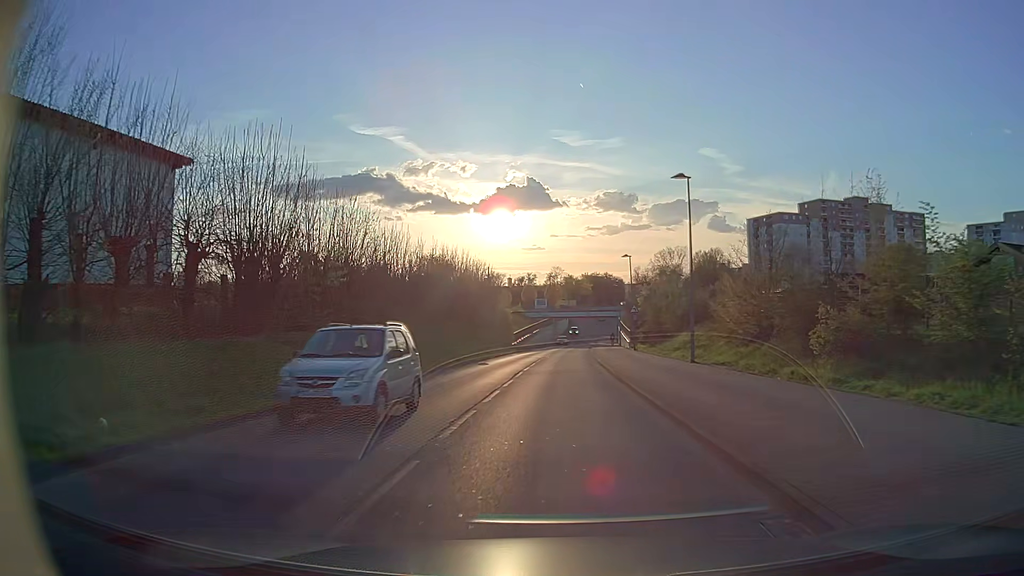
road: tertiary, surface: asphalt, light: Day
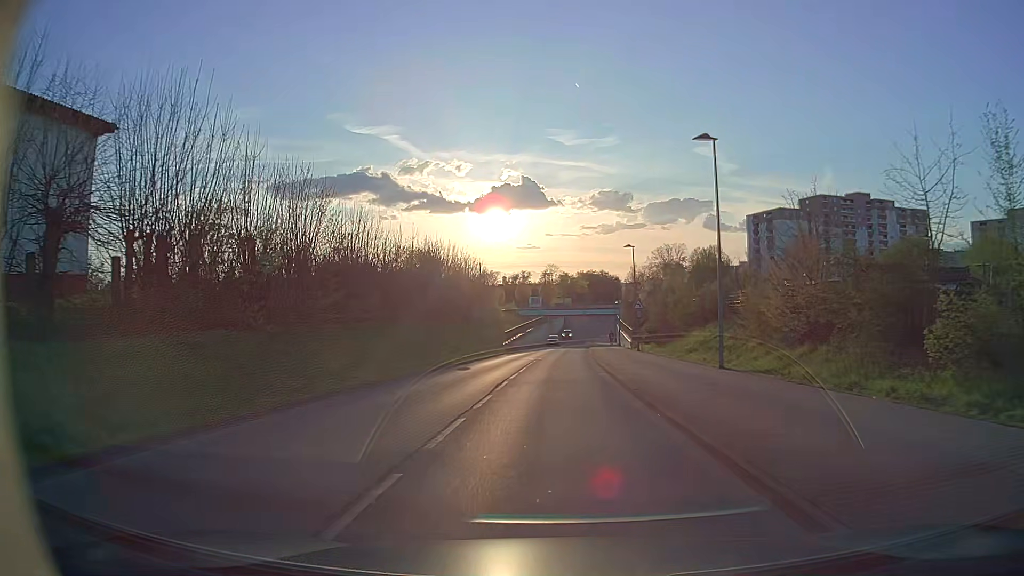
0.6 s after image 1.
(0.0, +5.6) m; 0°
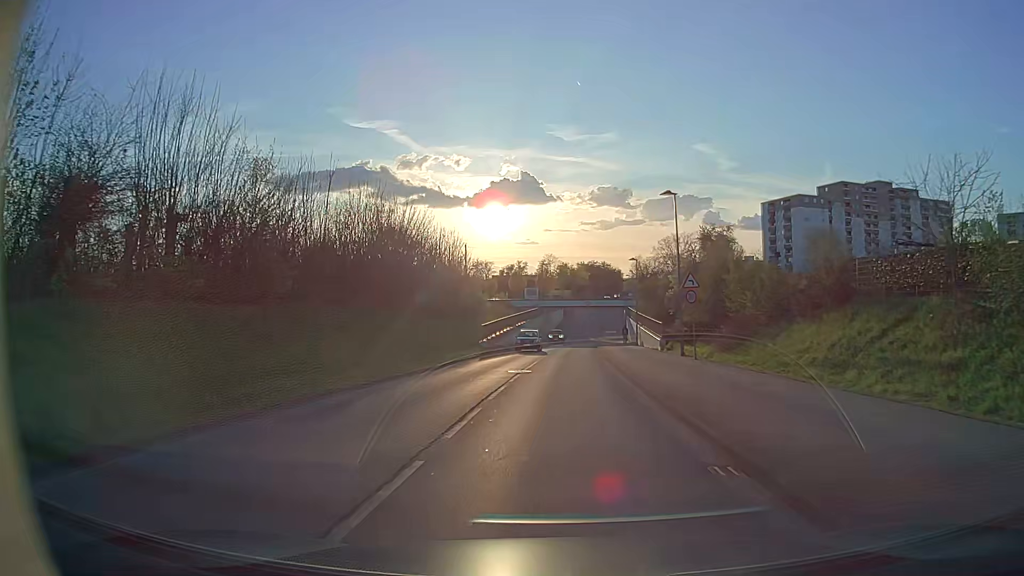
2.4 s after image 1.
(+0.1, +17.5) m; +1°
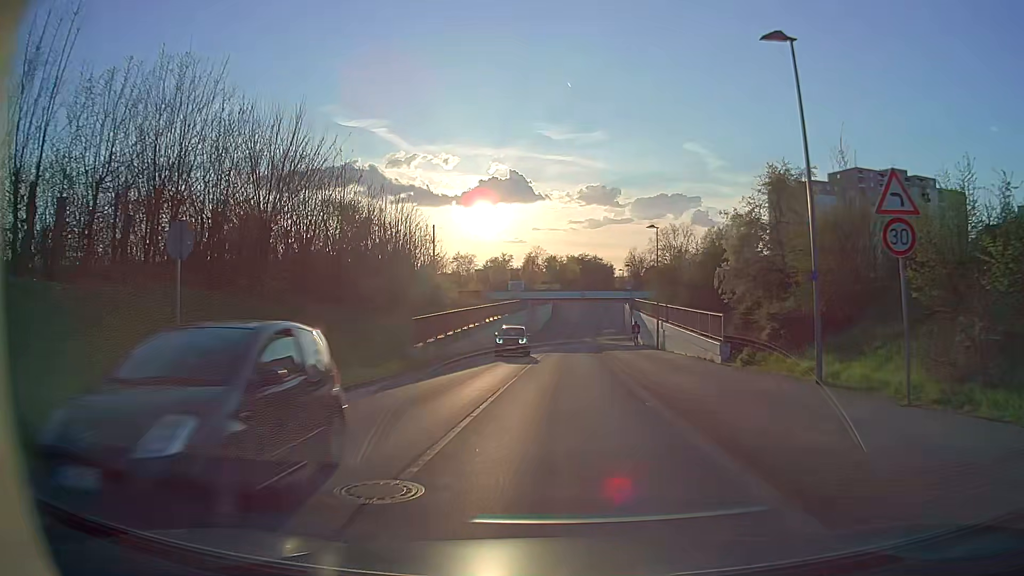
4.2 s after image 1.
(0.0, +17.7) m; +1°
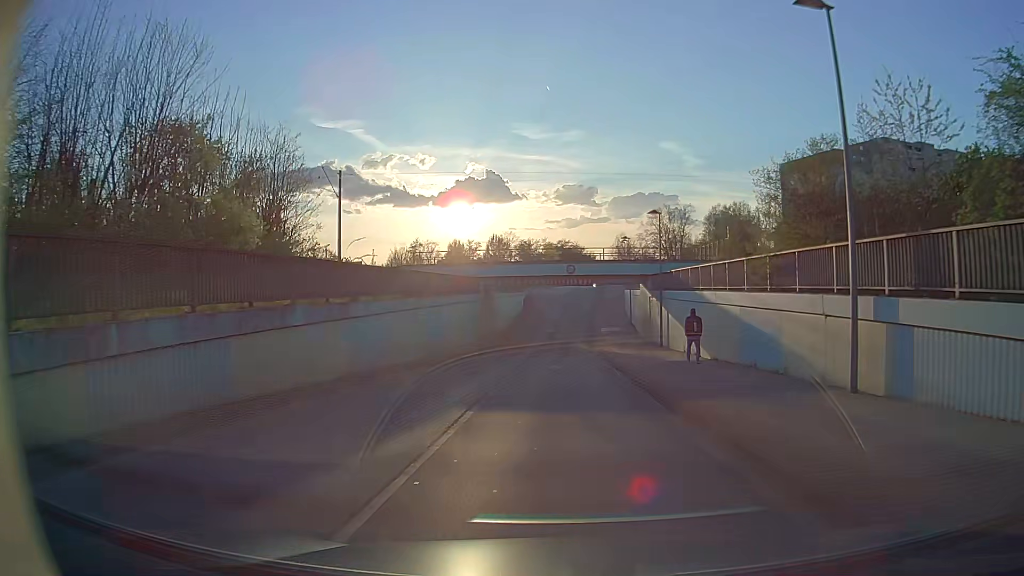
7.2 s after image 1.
(+0.4, +29.5) m; +2°
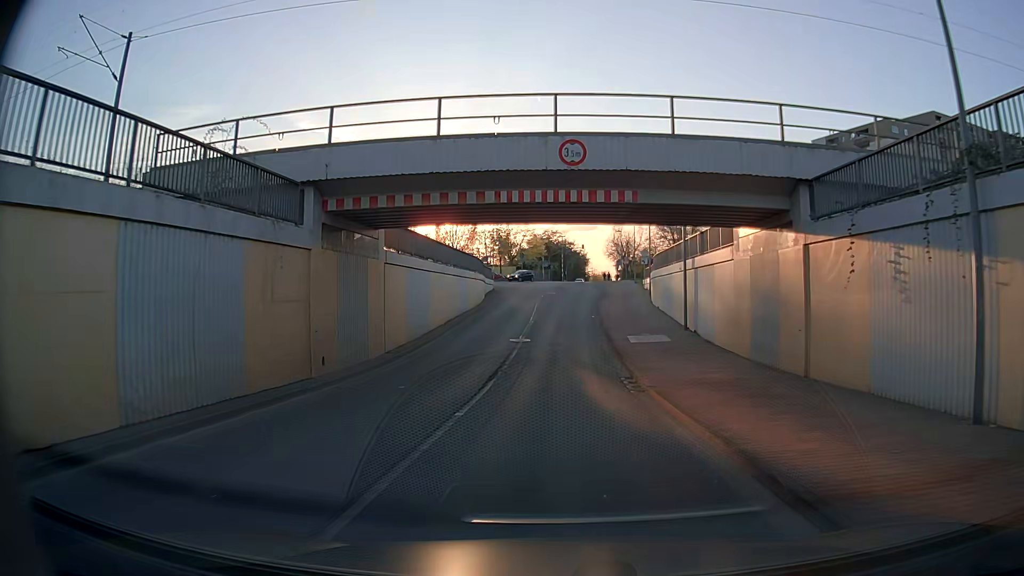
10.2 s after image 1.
(+0.2, +29.4) m; +1°
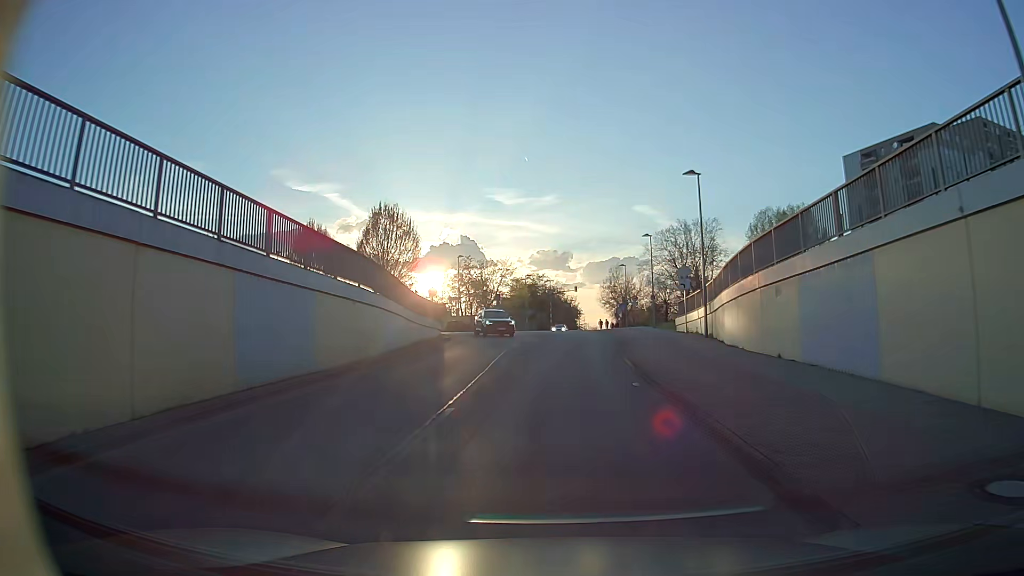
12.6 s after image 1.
(+0.3, +23.2) m; +1°
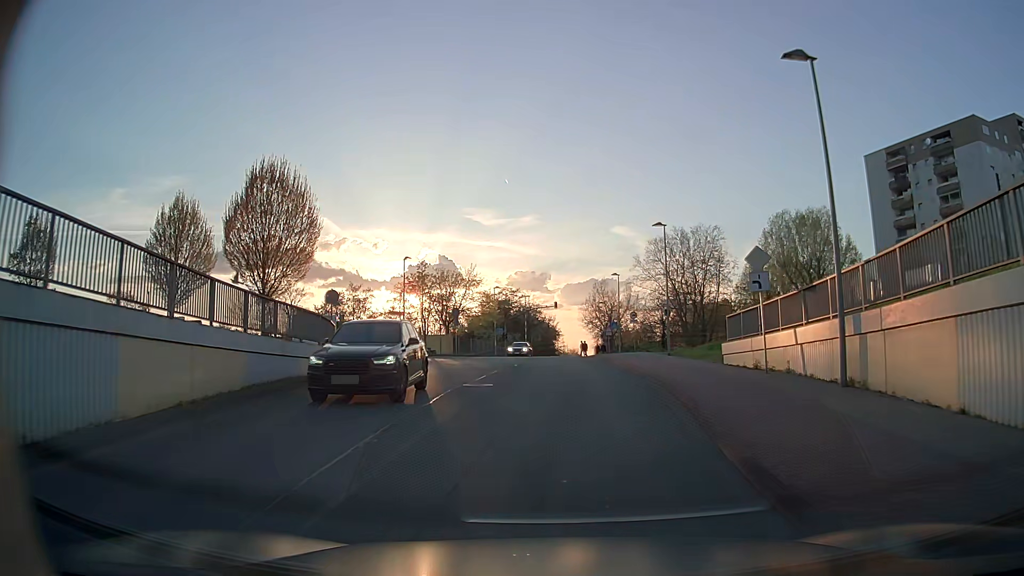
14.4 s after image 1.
(+0.1, +16.3) m; +1°
(0, +10) (+1, +20) (+1, +30) (-3, +39) (-12, +43) (-21, +41) (-28, +33) (-32, +24) (-36, +15) (-41, +6) m
